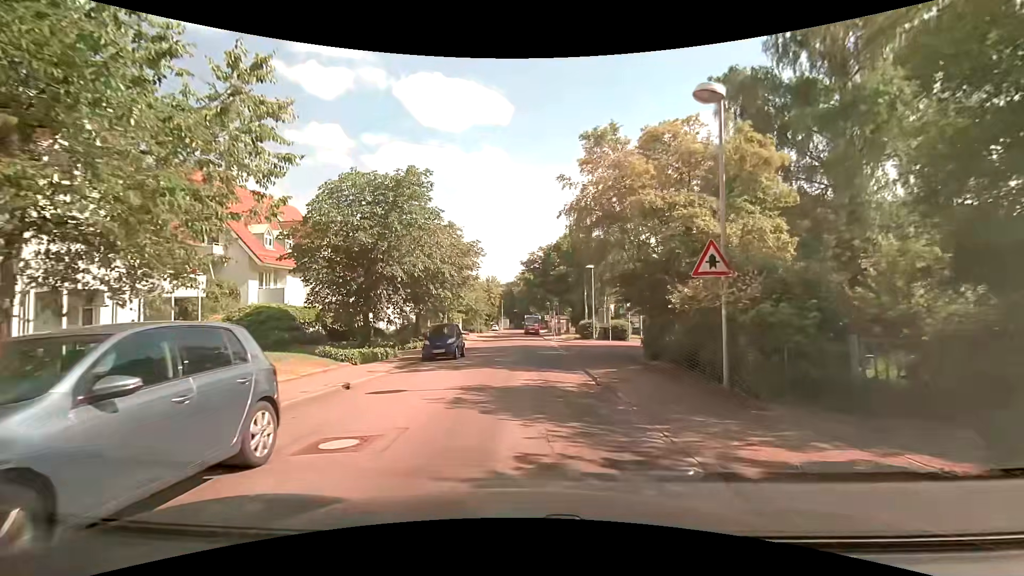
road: residential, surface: asphalt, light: Day
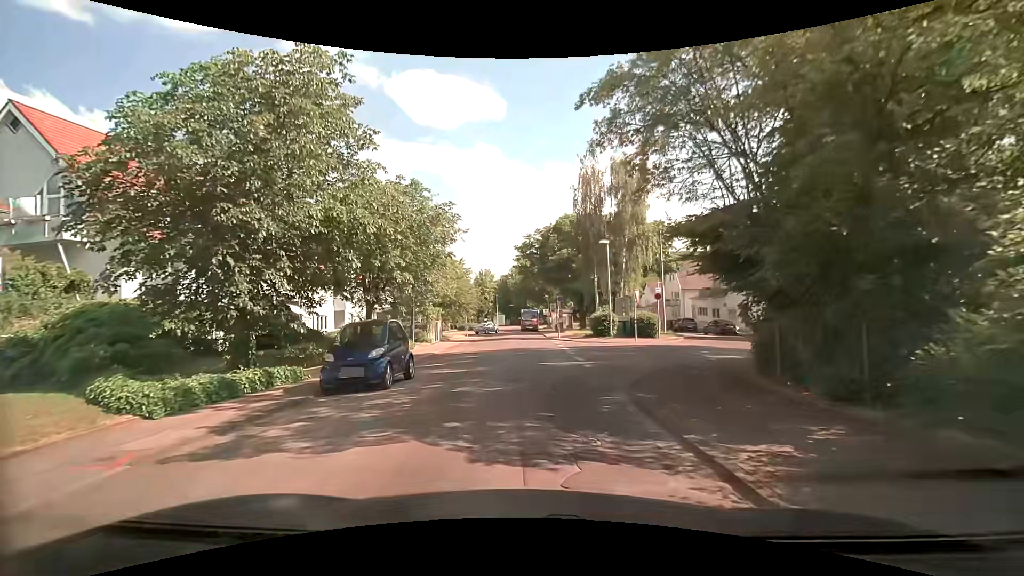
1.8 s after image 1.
(0.0, +9.8) m; -1°
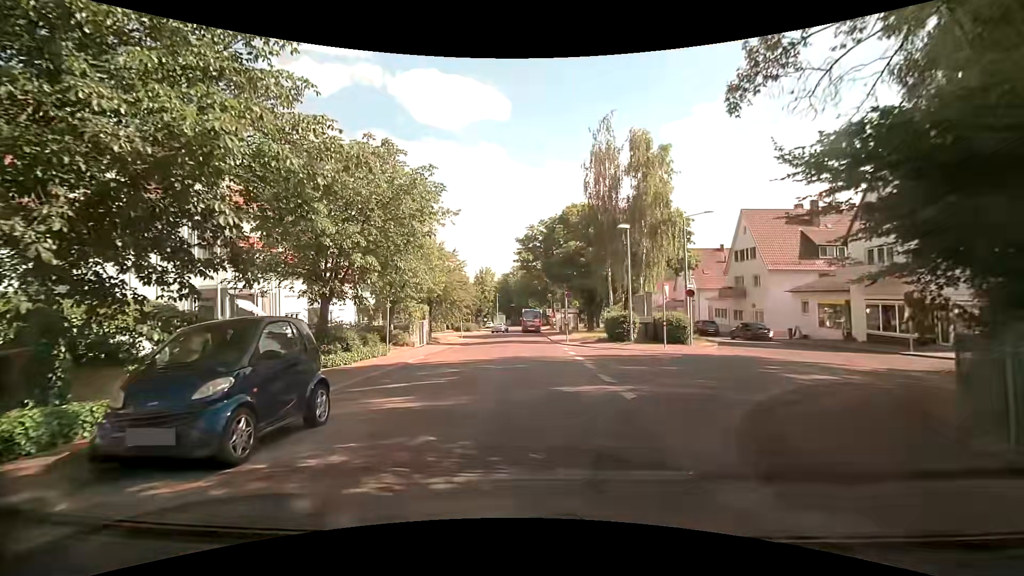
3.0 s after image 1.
(0.0, +5.5) m; +1°
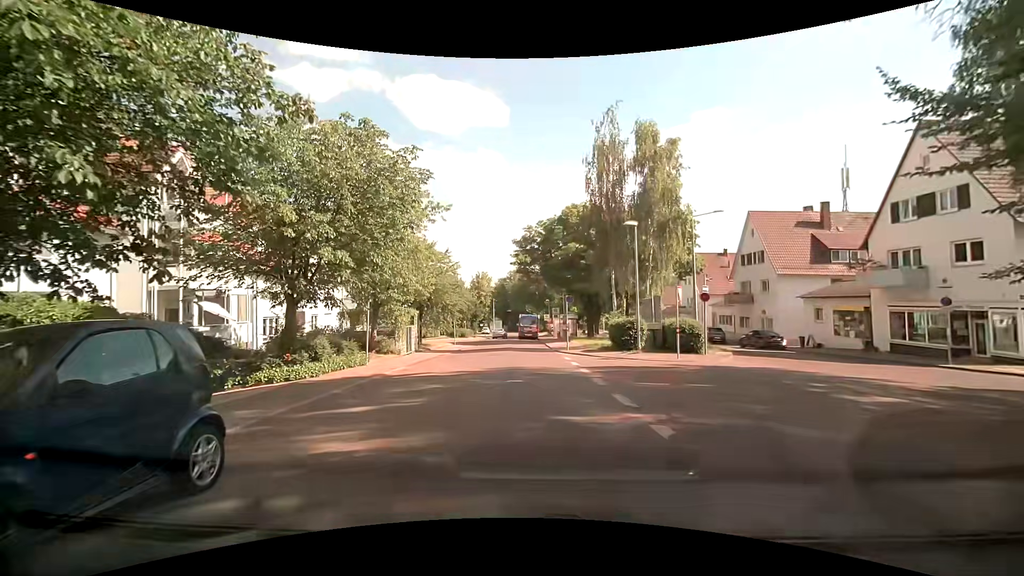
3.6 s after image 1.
(0.0, +2.4) m; -1°
